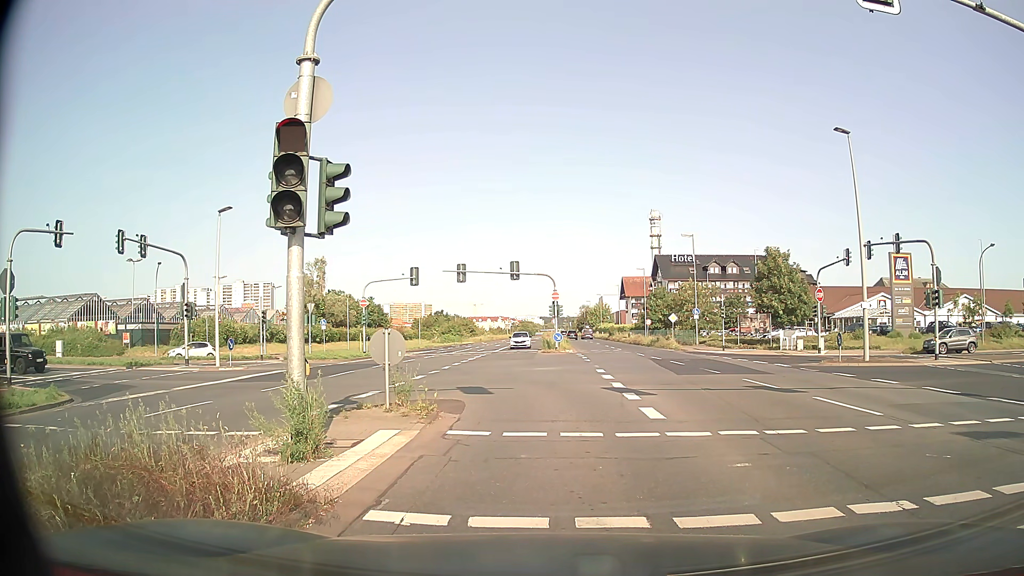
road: primary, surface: asphalt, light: Day
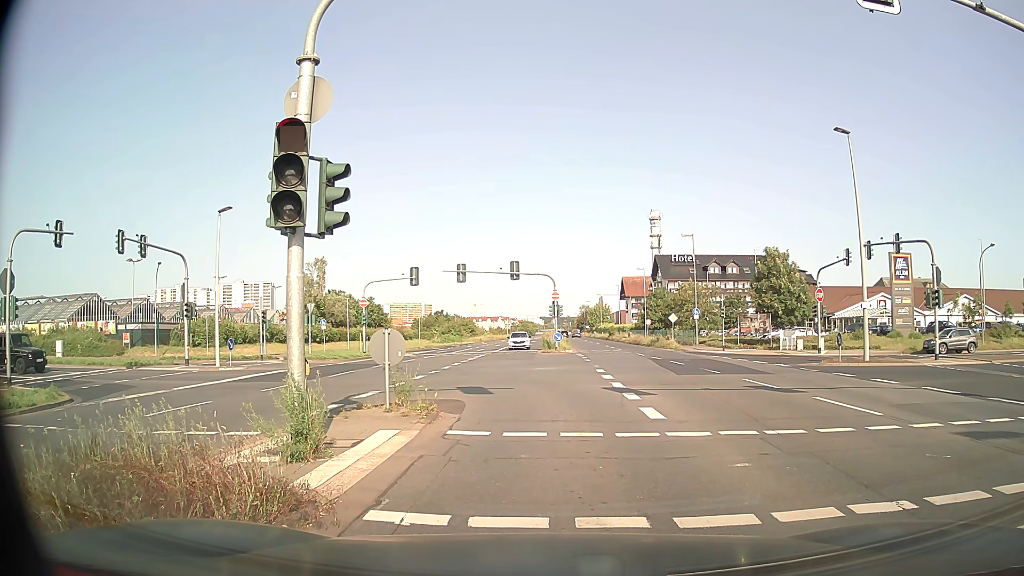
(0.0, 0.0) m; 0°
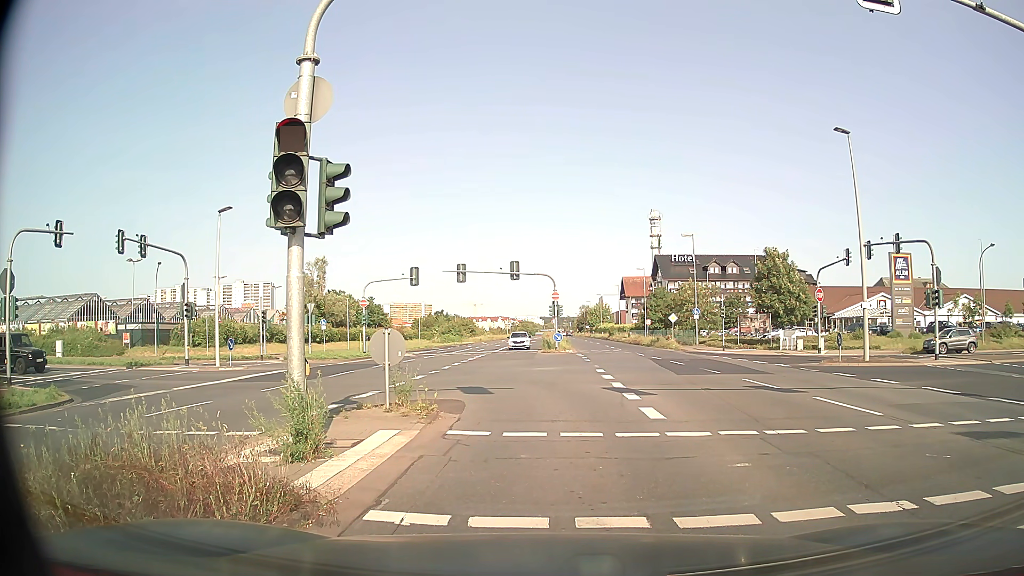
(0.0, 0.0) m; 0°
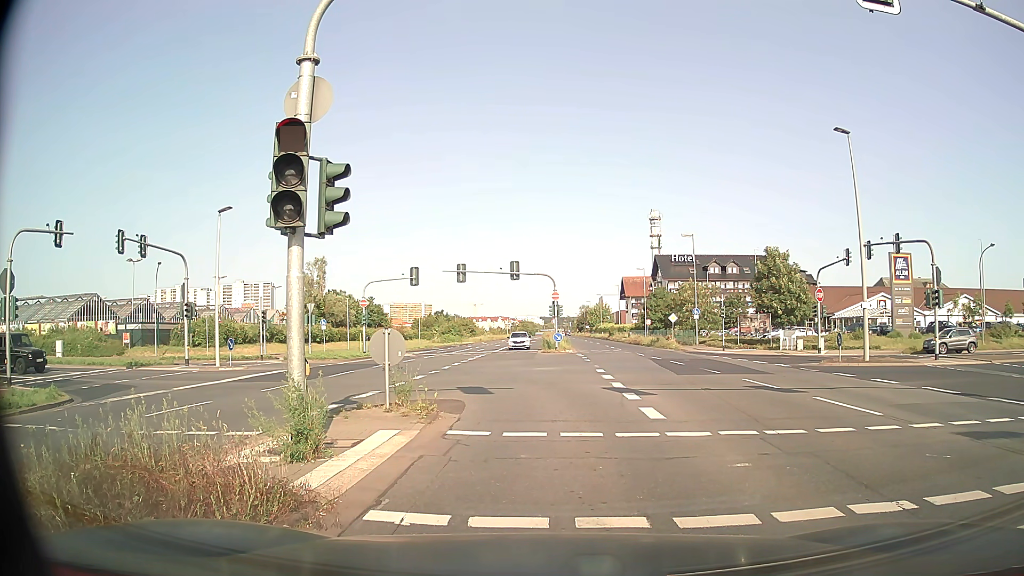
(0.0, 0.0) m; 0°
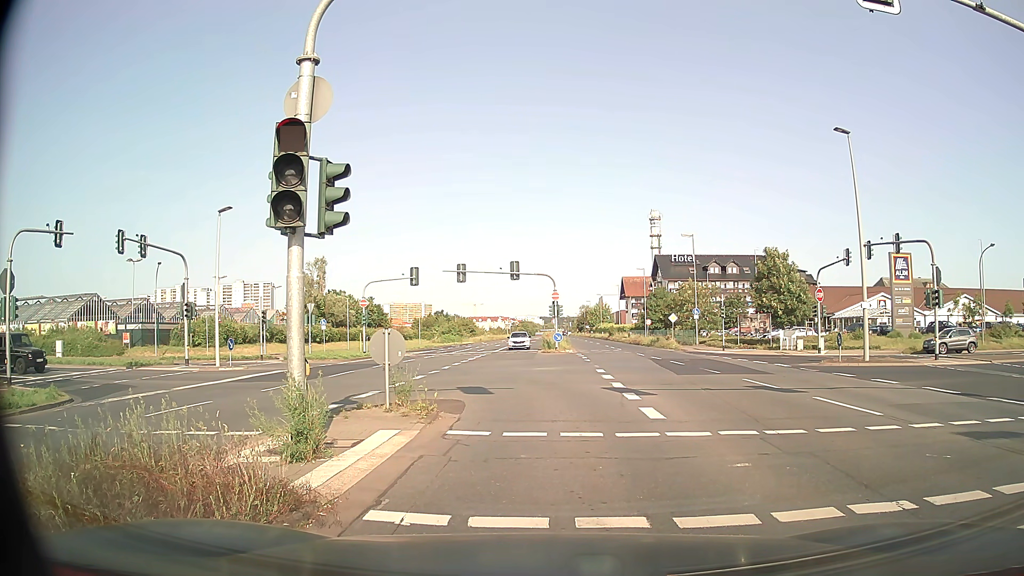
(0.0, 0.0) m; 0°
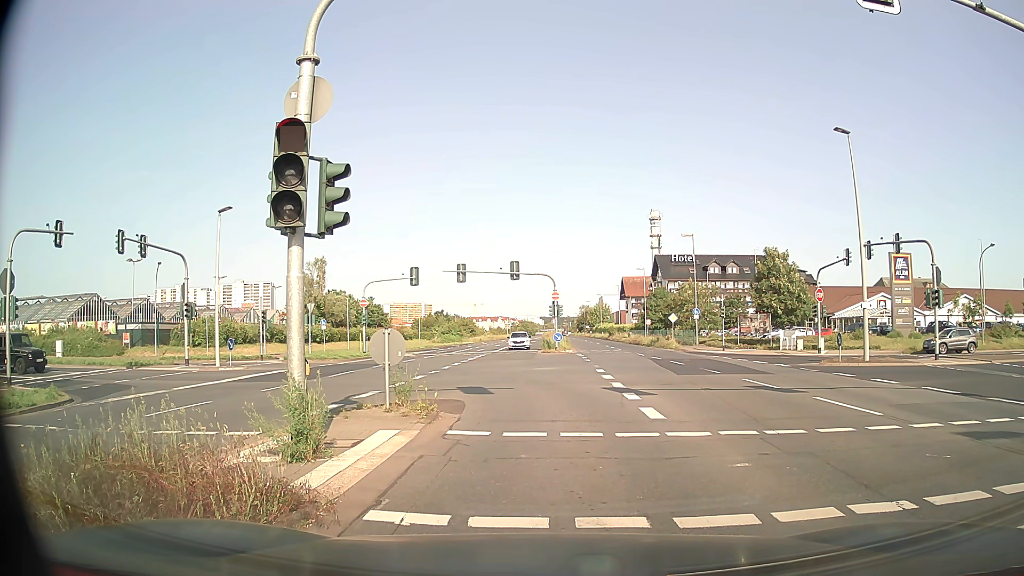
(0.0, 0.0) m; 0°
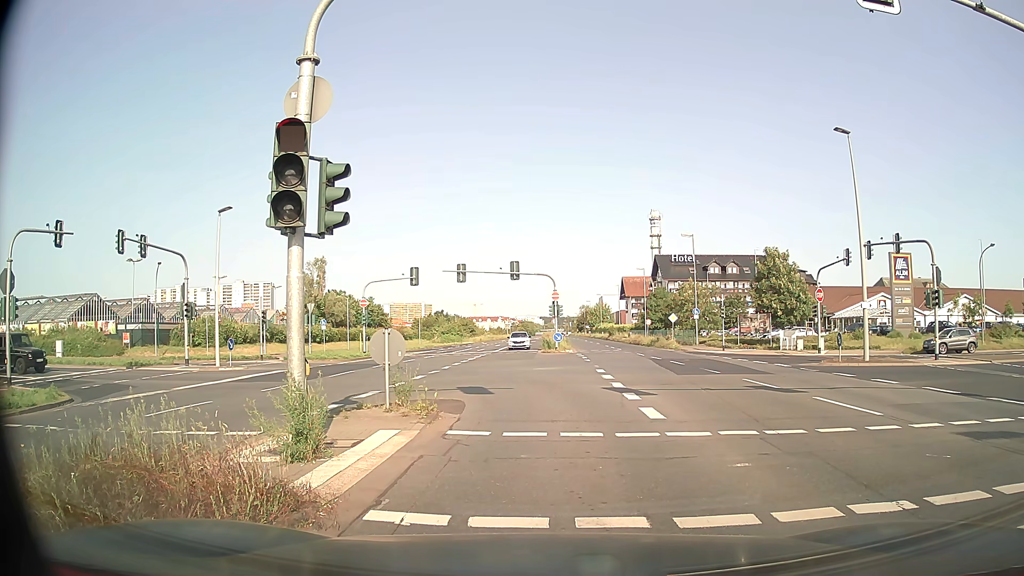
(0.0, 0.0) m; 0°
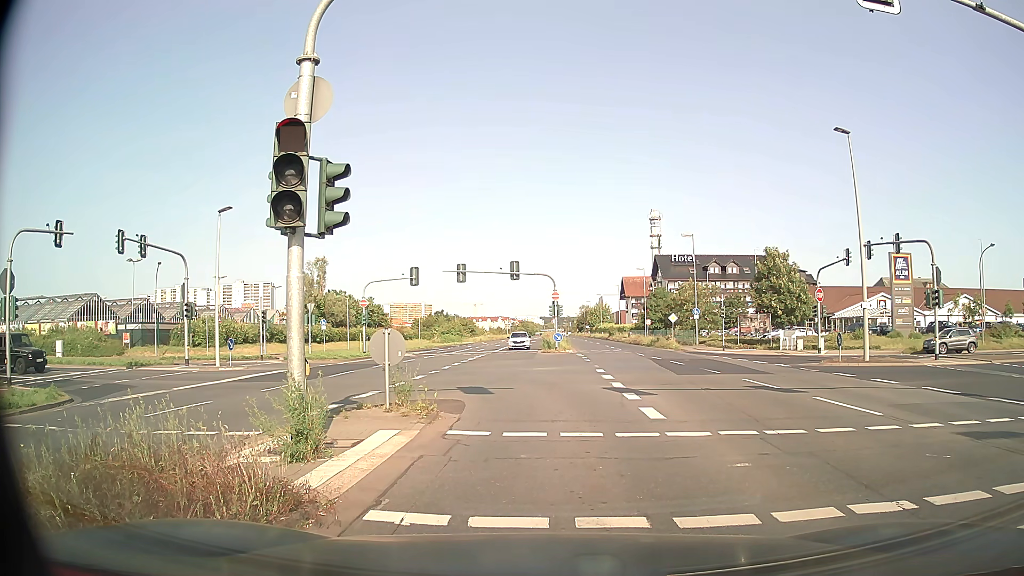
(0.0, 0.0) m; 0°
(0, +10) (-1, +20) (-6, +29) (-13, +35) (-23, +39) (-33, +39) (-43, +38) (-53, +37) (-62, +36) (-72, +36) m
